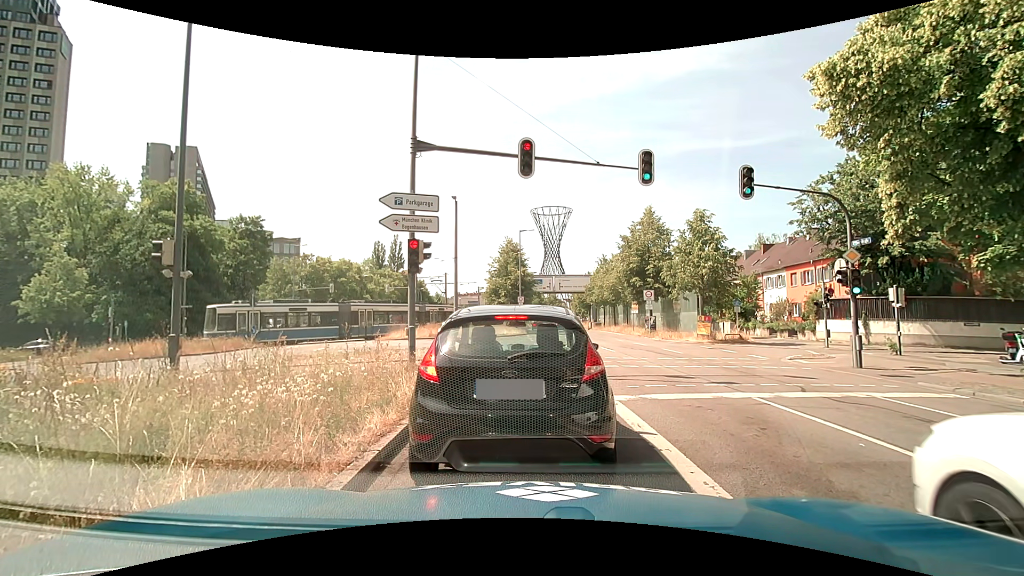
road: primary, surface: asphalt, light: Day
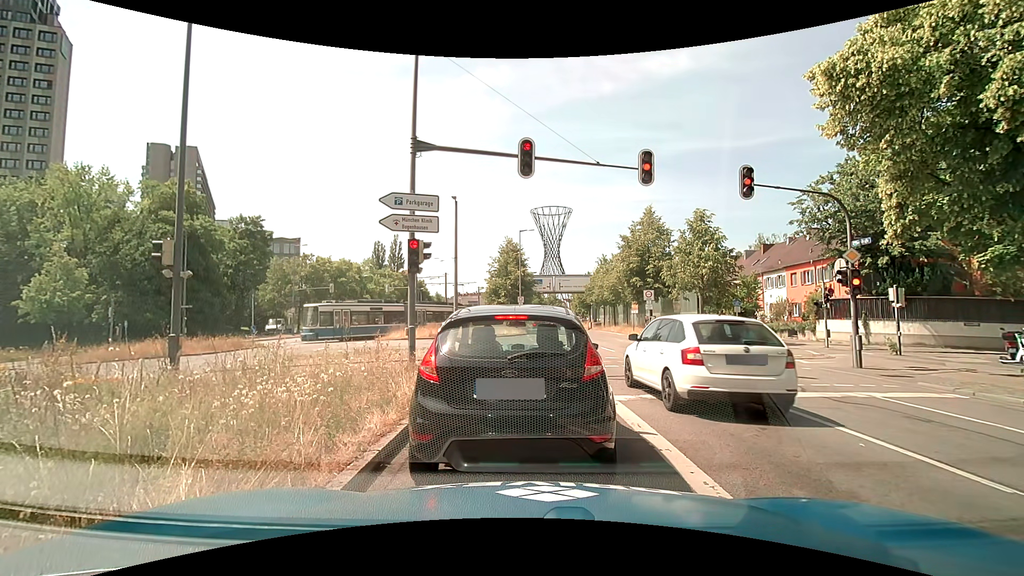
(0.0, 0.0) m; 0°
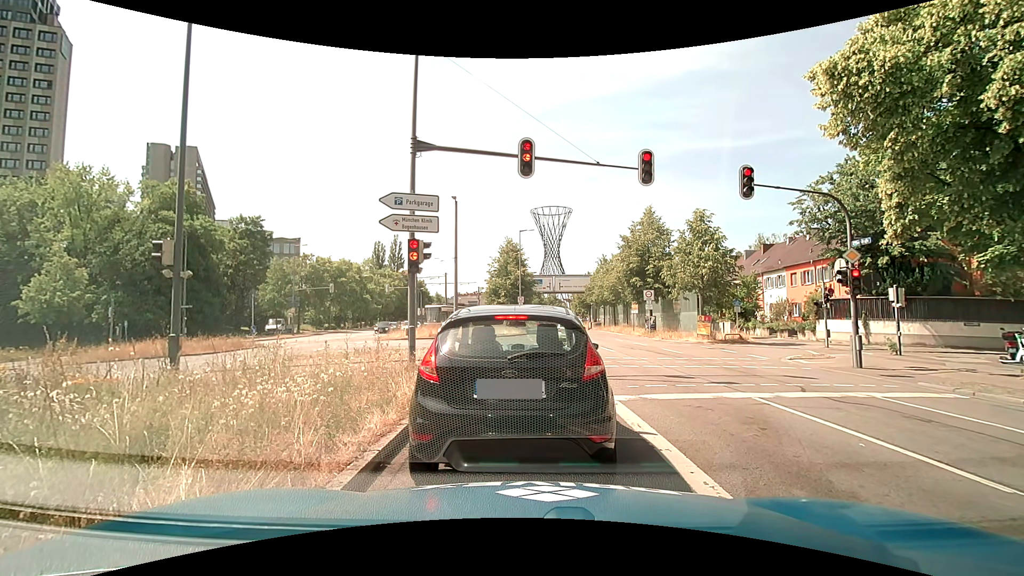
(0.0, 0.0) m; 0°
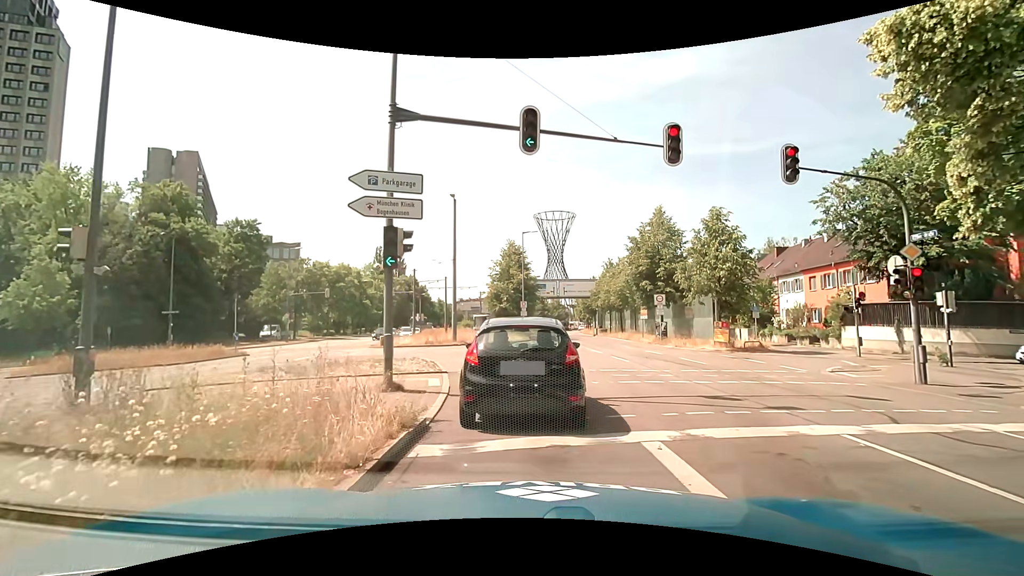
(0.0, +2.7) m; -1°
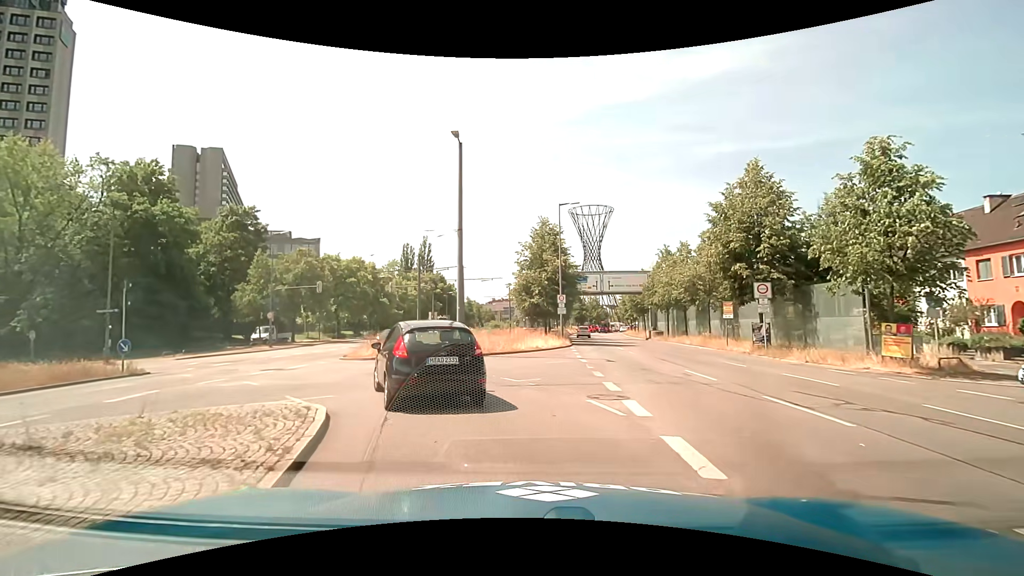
(+0.1, +11.9) m; -2°
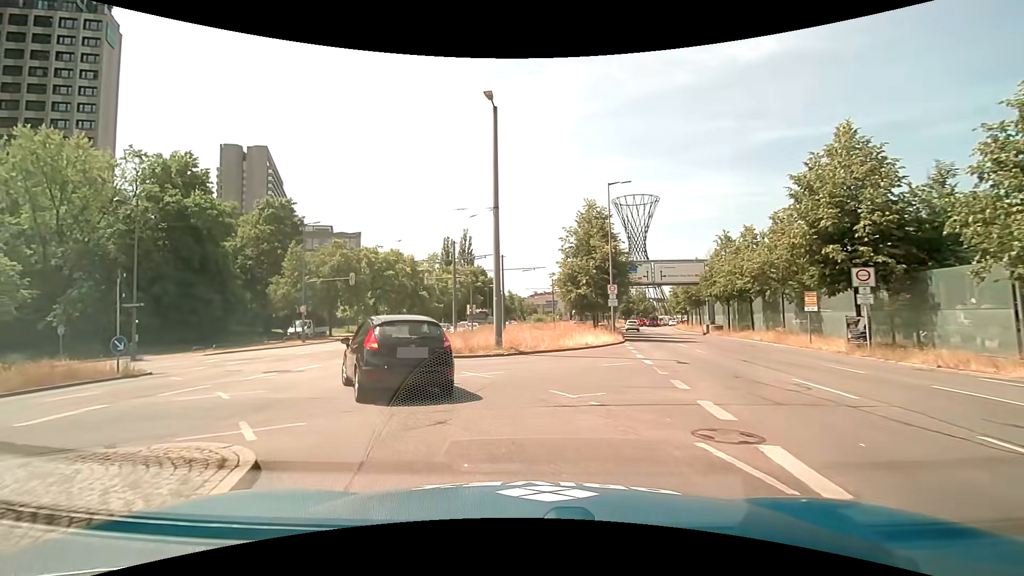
(-0.2, +3.5) m; -6°
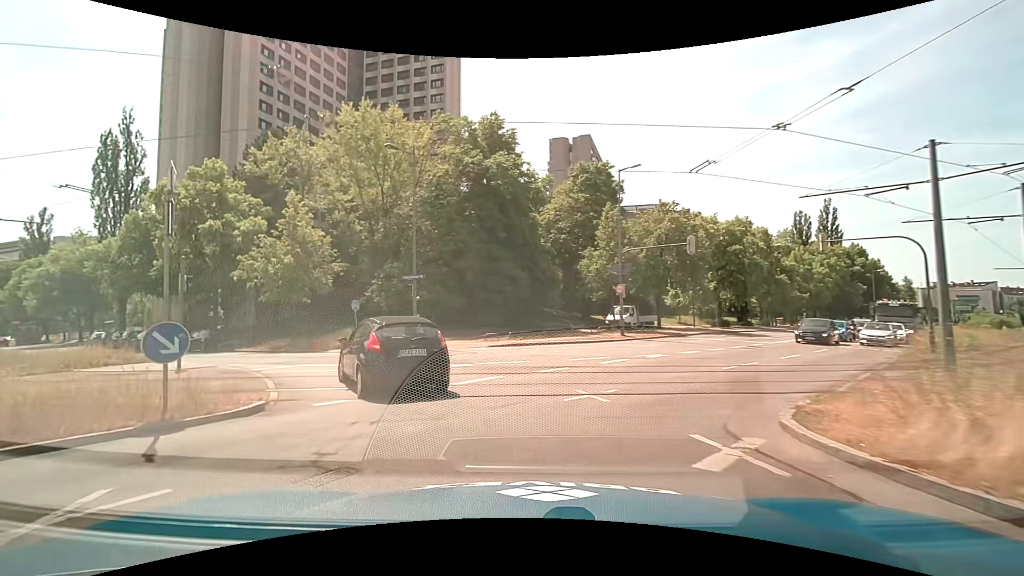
(-4.8, +14.9) m; -37°
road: secondary_link
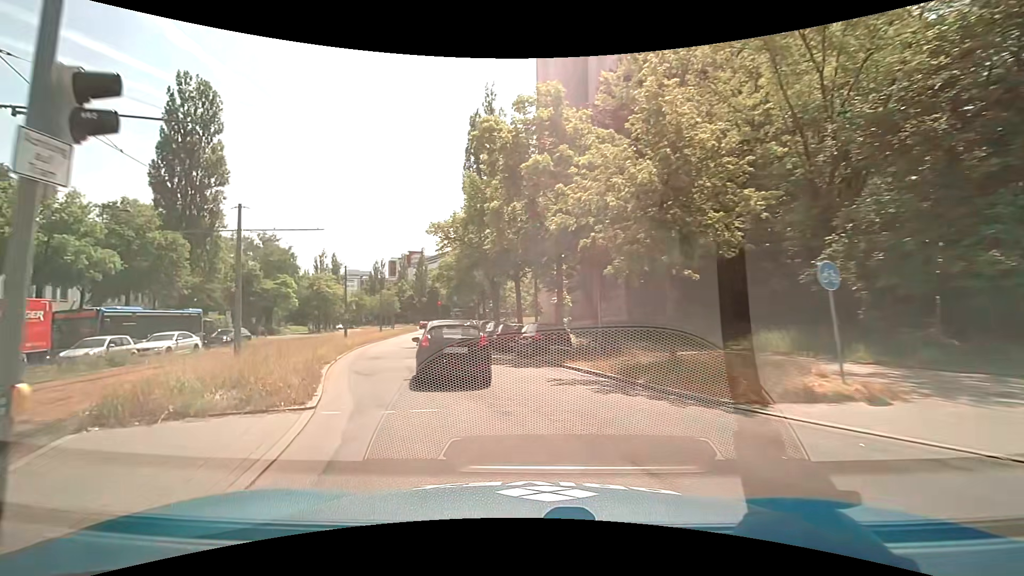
(-6.0, +17.4) m; -41°
